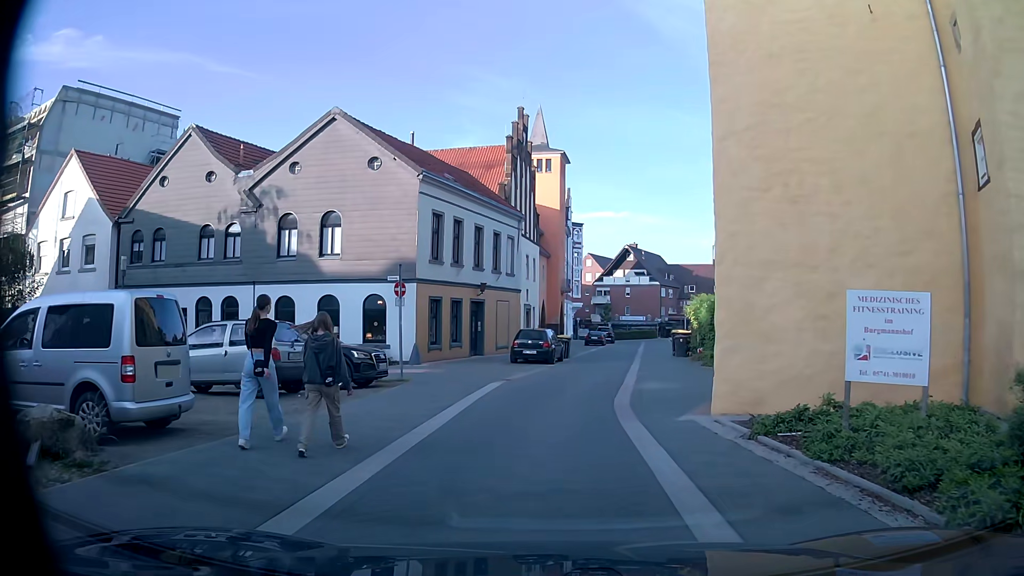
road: residential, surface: paving_stones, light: Day
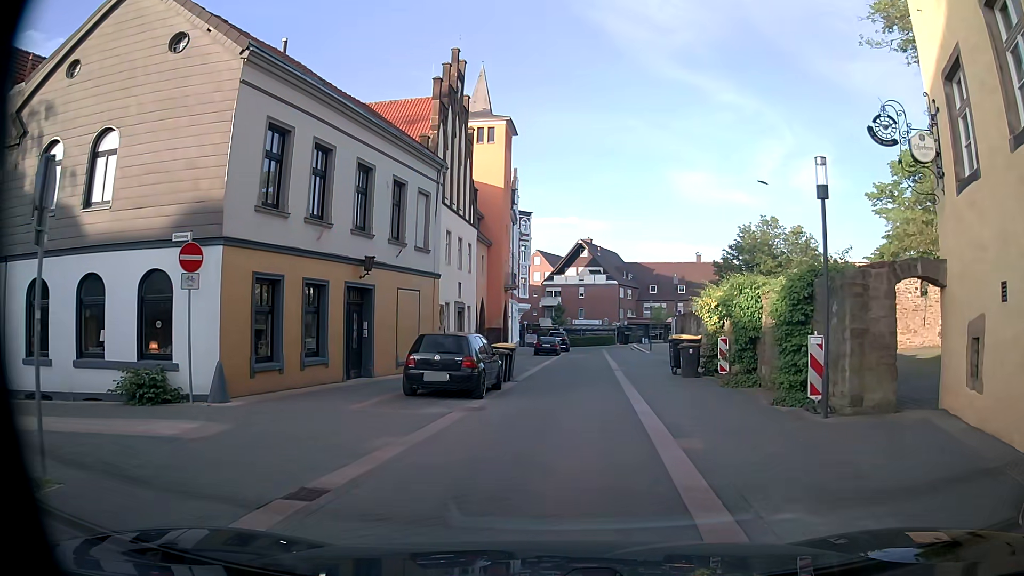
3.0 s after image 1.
(0.0, +12.6) m; +2°
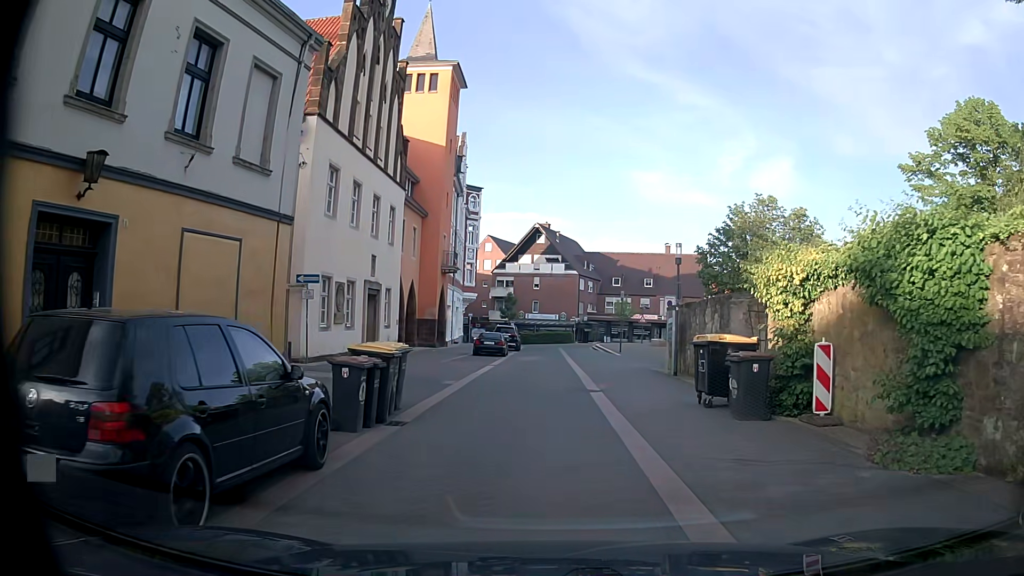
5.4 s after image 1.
(+0.5, +10.8) m; +5°
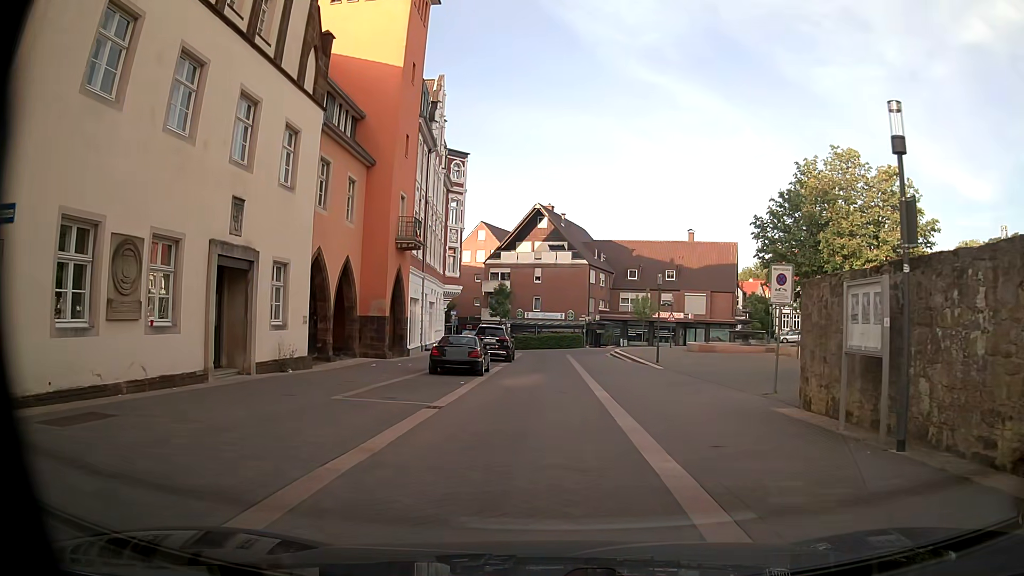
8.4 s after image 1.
(-0.2, +14.4) m; -1°
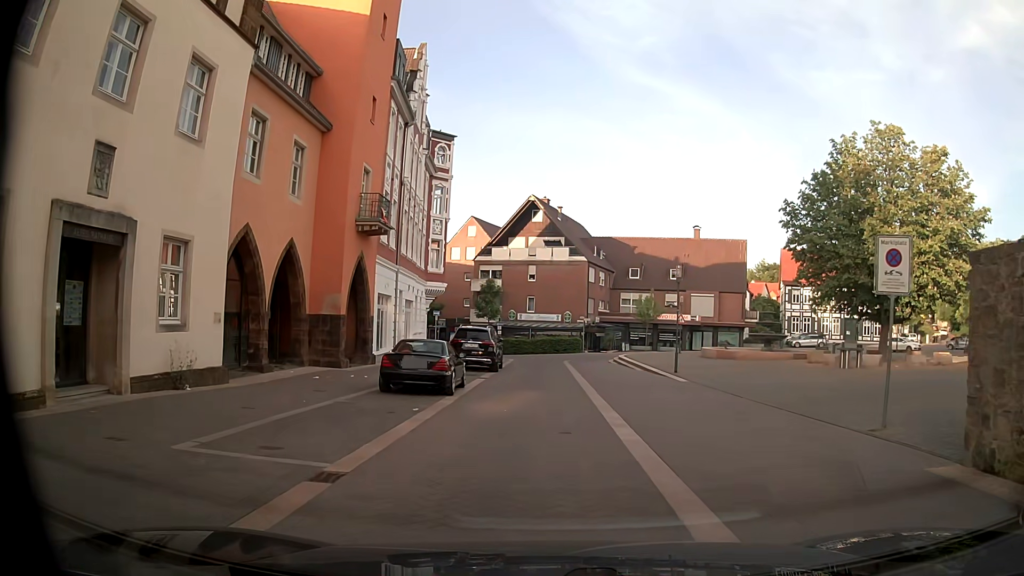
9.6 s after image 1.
(0.0, +5.8) m; +1°
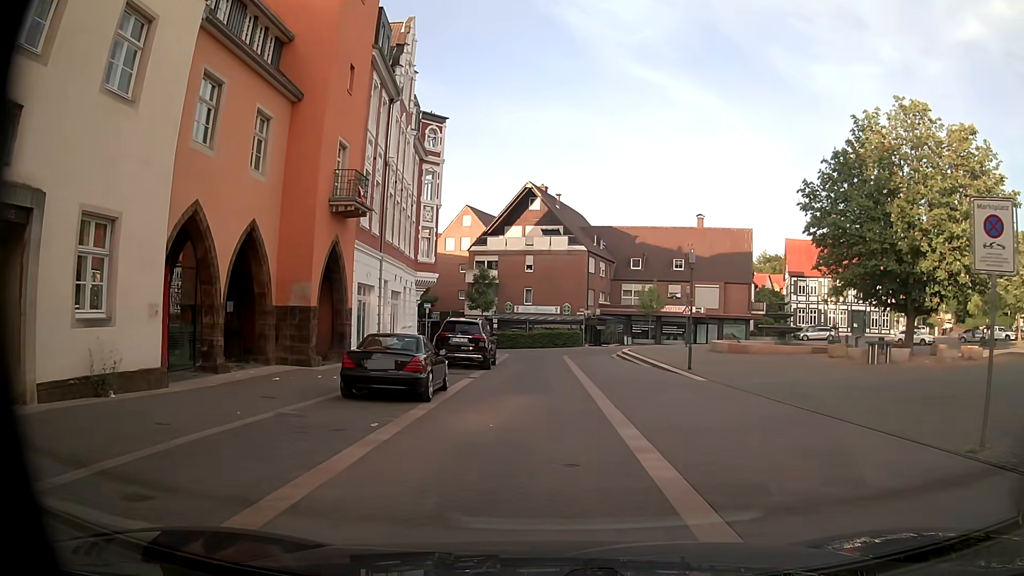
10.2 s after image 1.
(0.0, +2.9) m; +1°
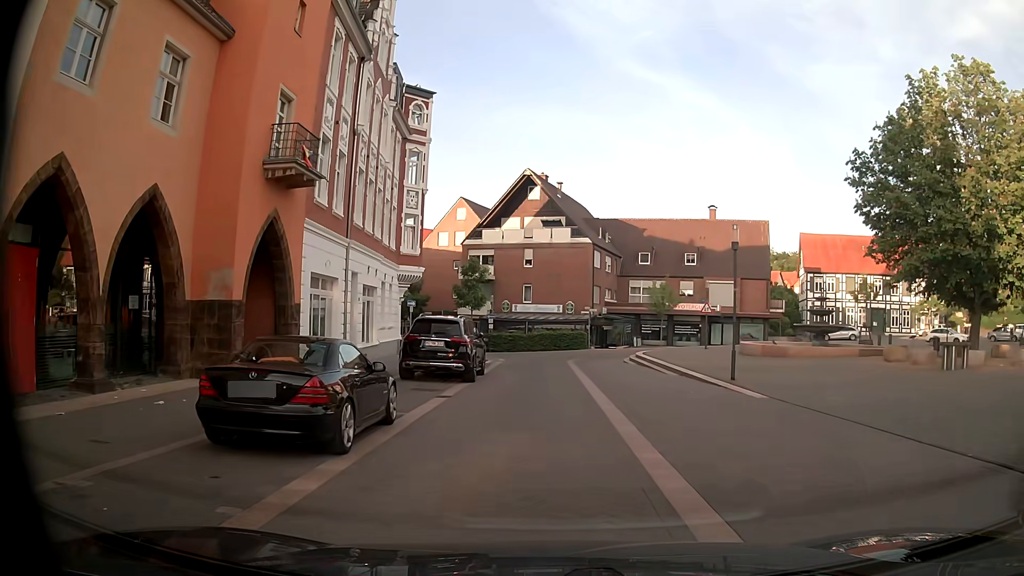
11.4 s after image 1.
(-0.1, +5.5) m; -2°
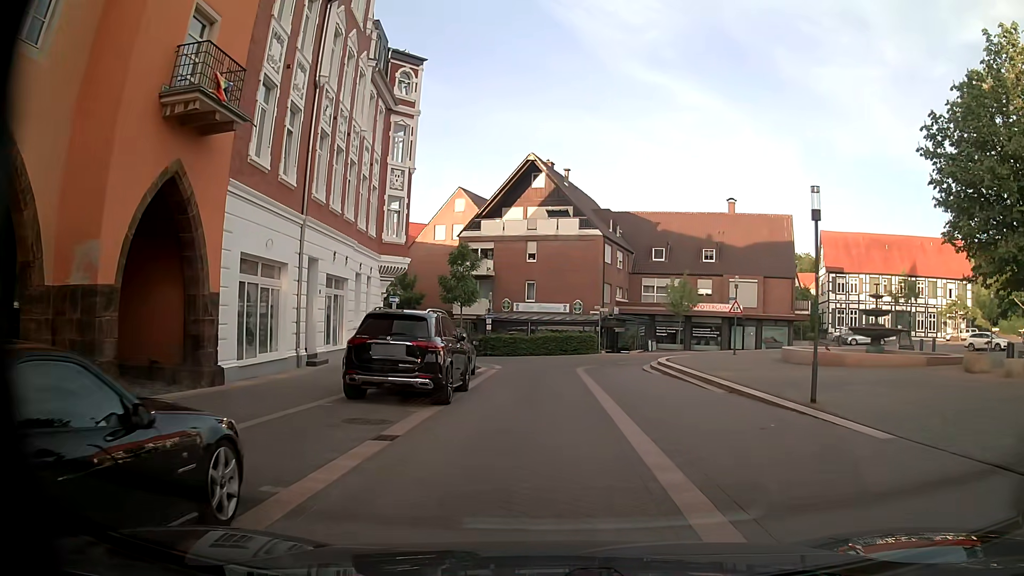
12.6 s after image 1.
(0.0, +5.5) m; +1°
